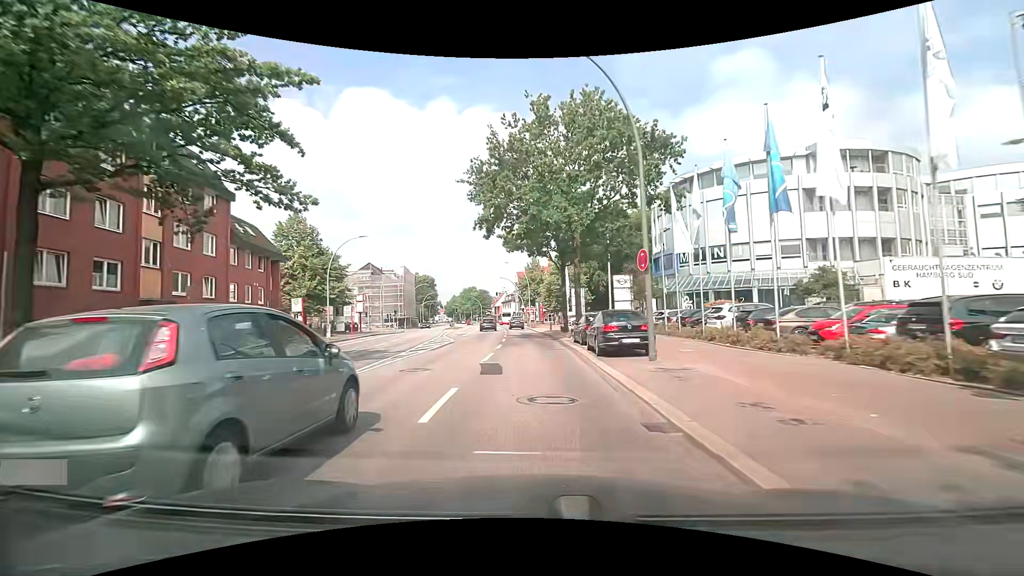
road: primary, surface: asphalt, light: Day
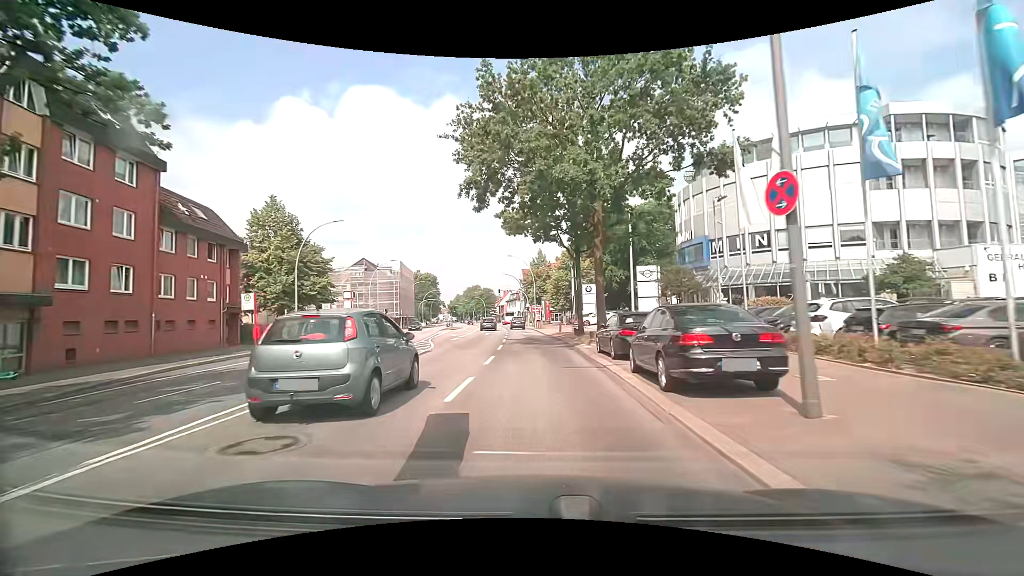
(0.0, +7.5) m; -1°
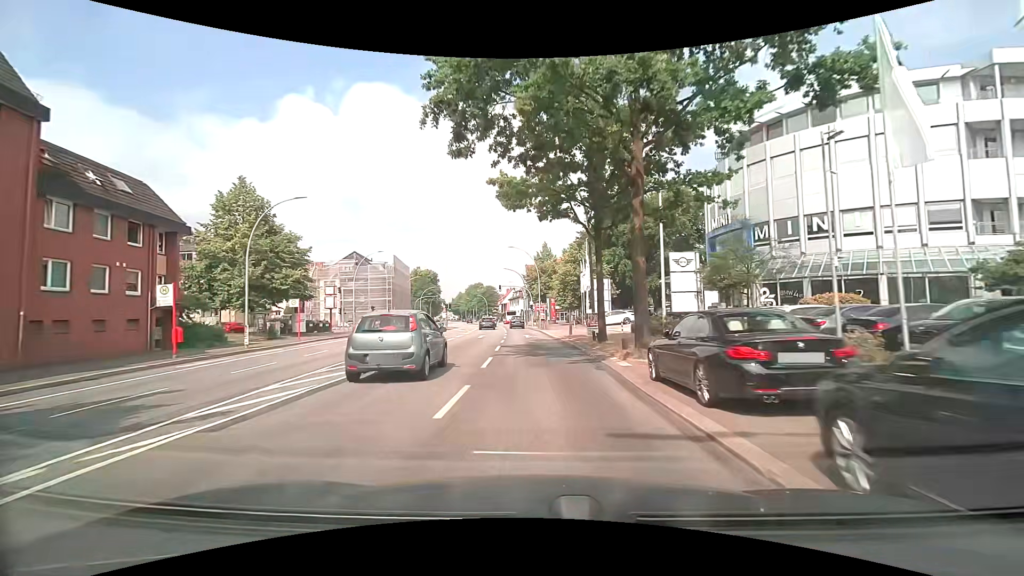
(-0.1, +7.5) m; -1°
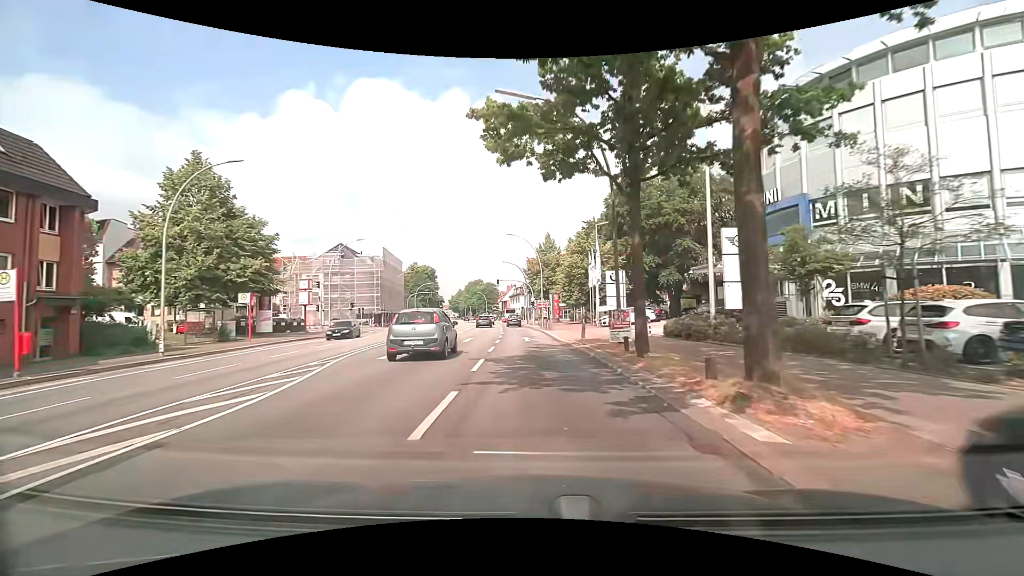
(0.0, +7.5) m; 0°
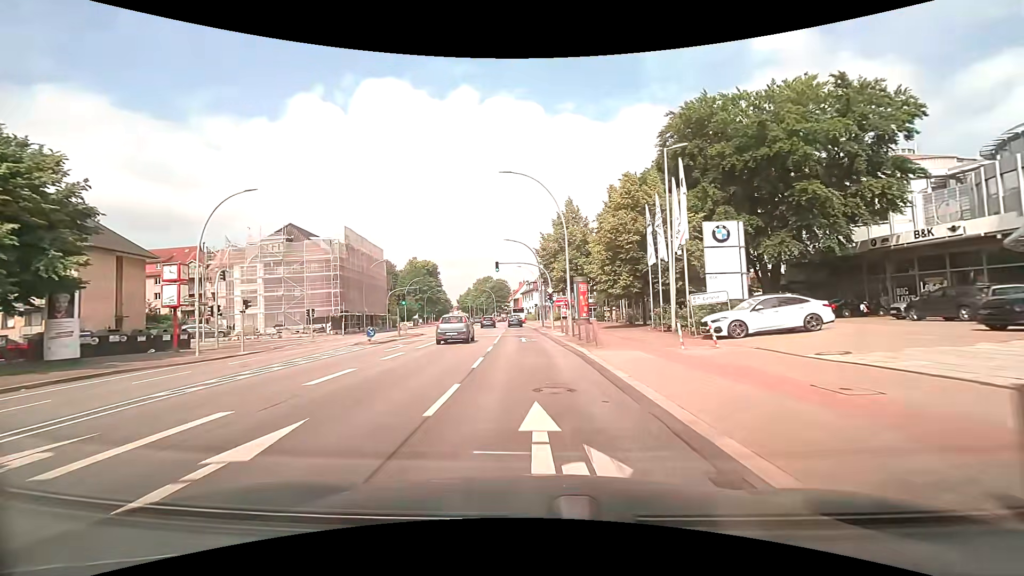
(-0.2, +22.6) m; -1°
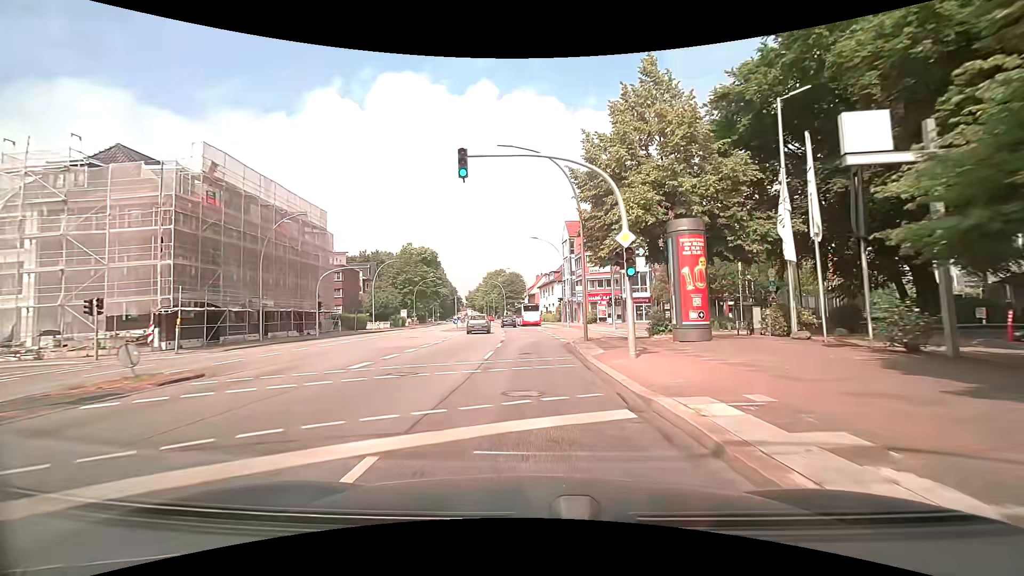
(-0.9, +30.2) m; -2°
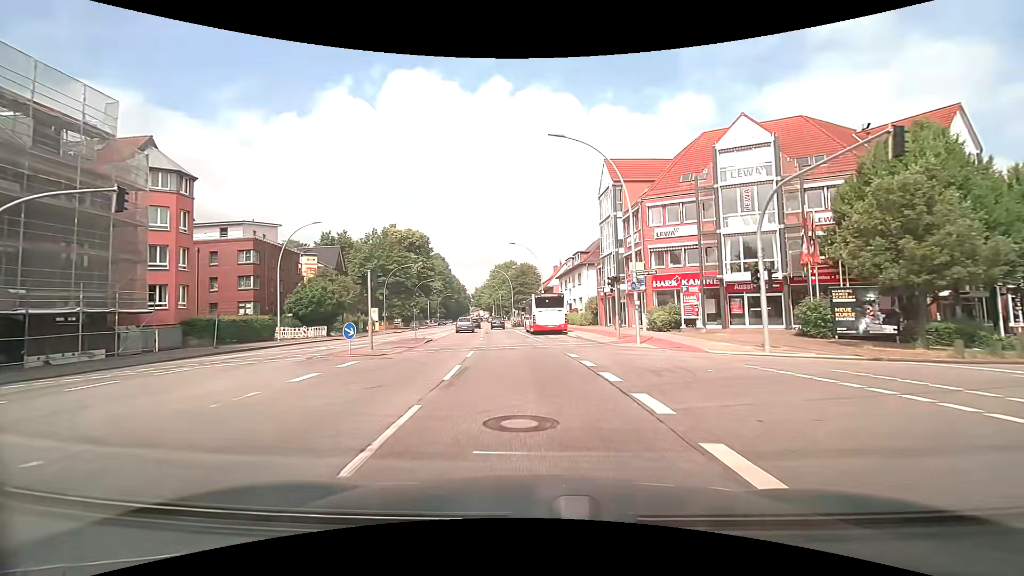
(-0.3, +29.8) m; -1°
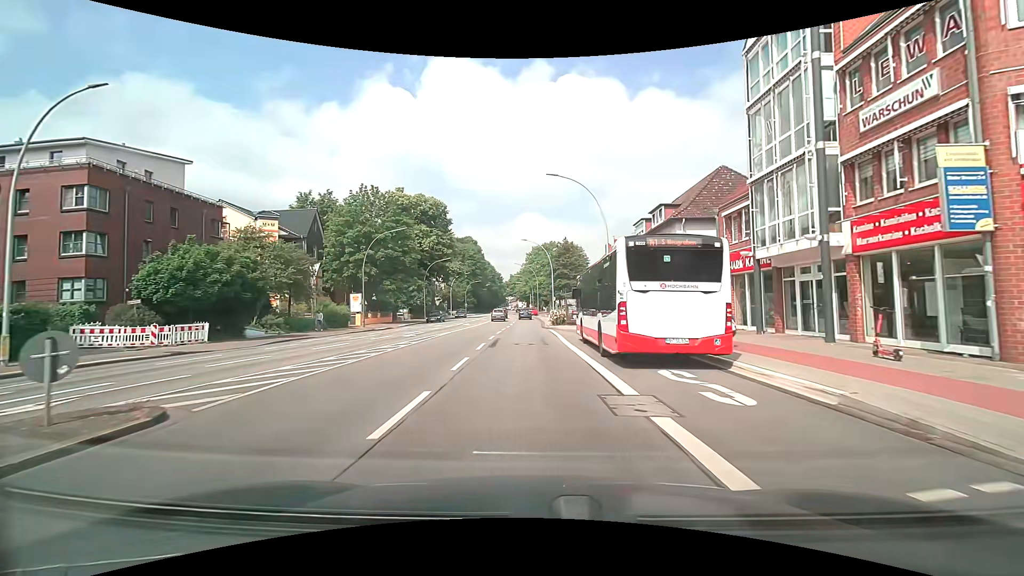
(-1.1, +24.7) m; -5°
(0, +10) (0, +20) (-1, +30) (-1, +40) (-1, +50) (-1, +60) (-2, +70) (-2, +80) (-3, +90) (-4, +100) m
